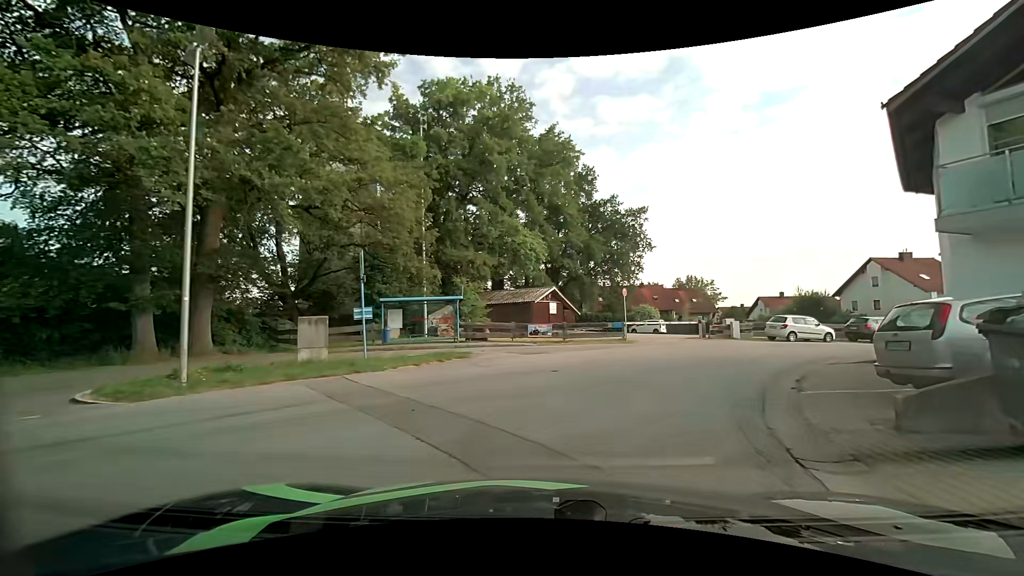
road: unclassified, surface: asphalt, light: Day
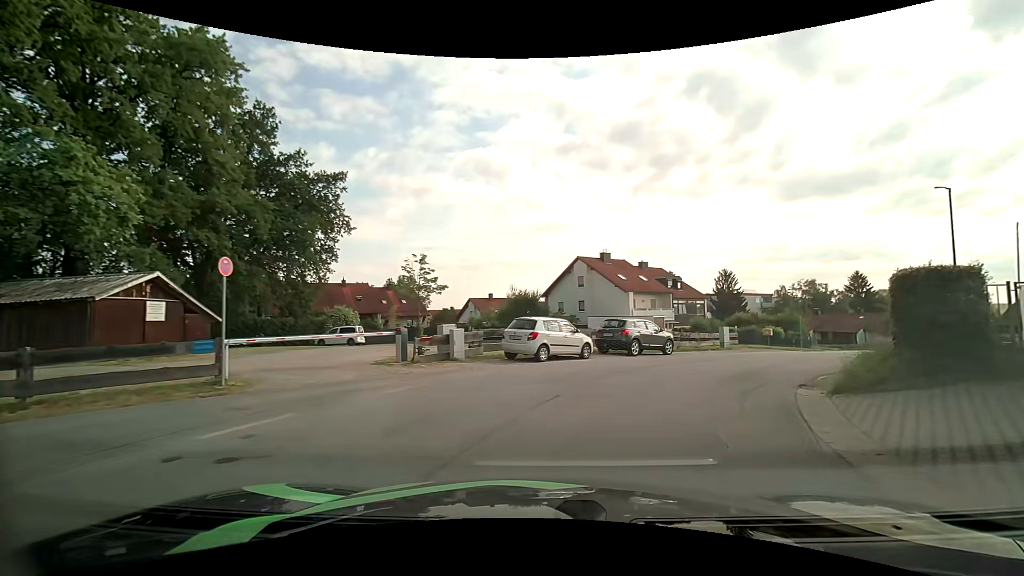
(+4.1, +15.1) m; +32°
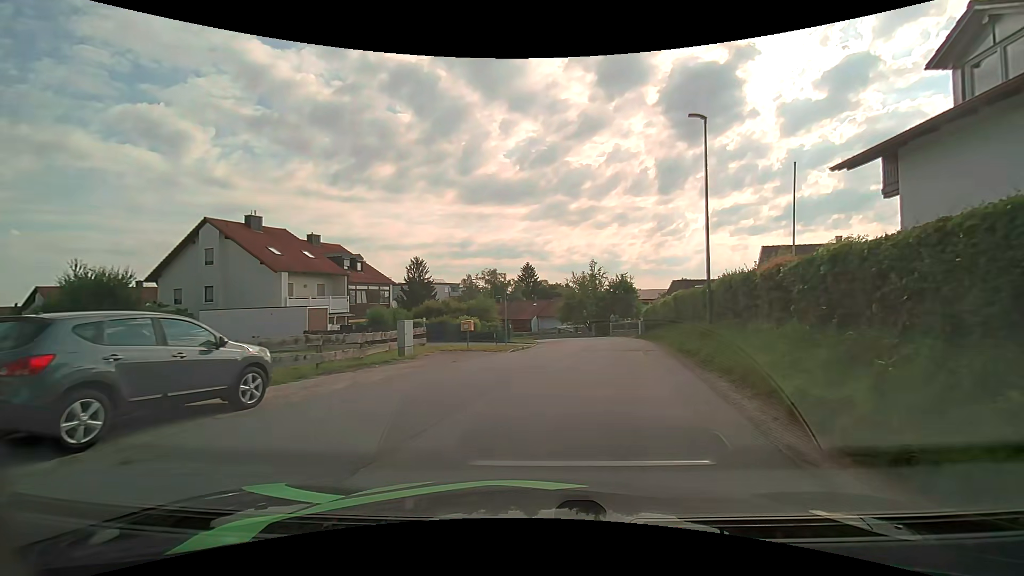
(+4.3, +14.1) m; +34°
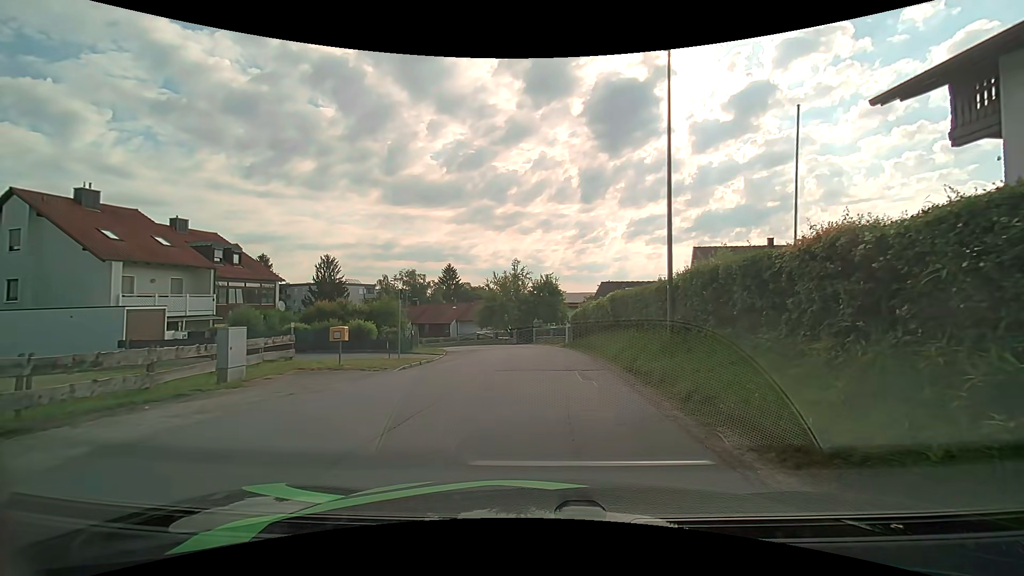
(+0.4, +5.6) m; +8°
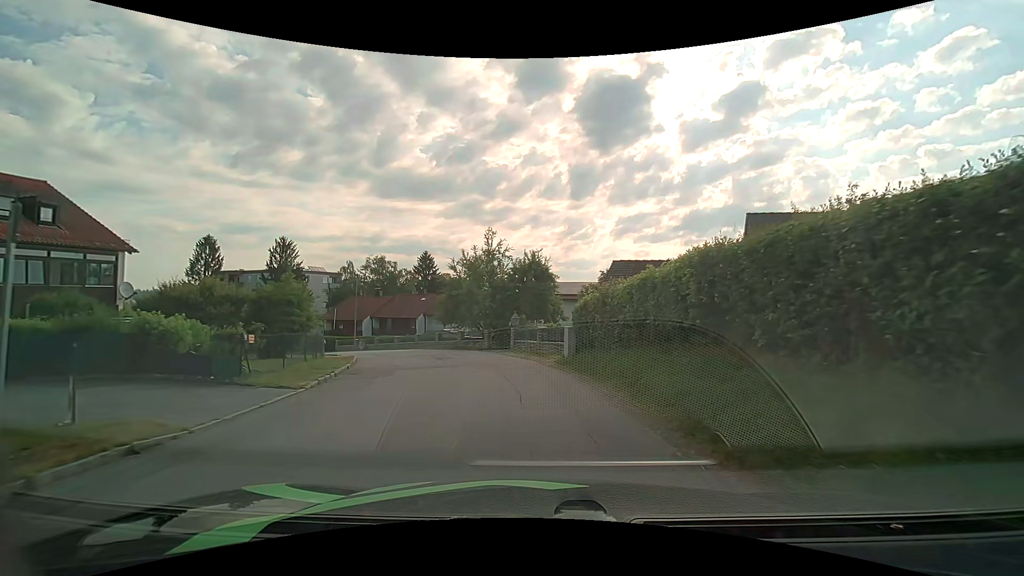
(+0.4, +13.7) m; +2°
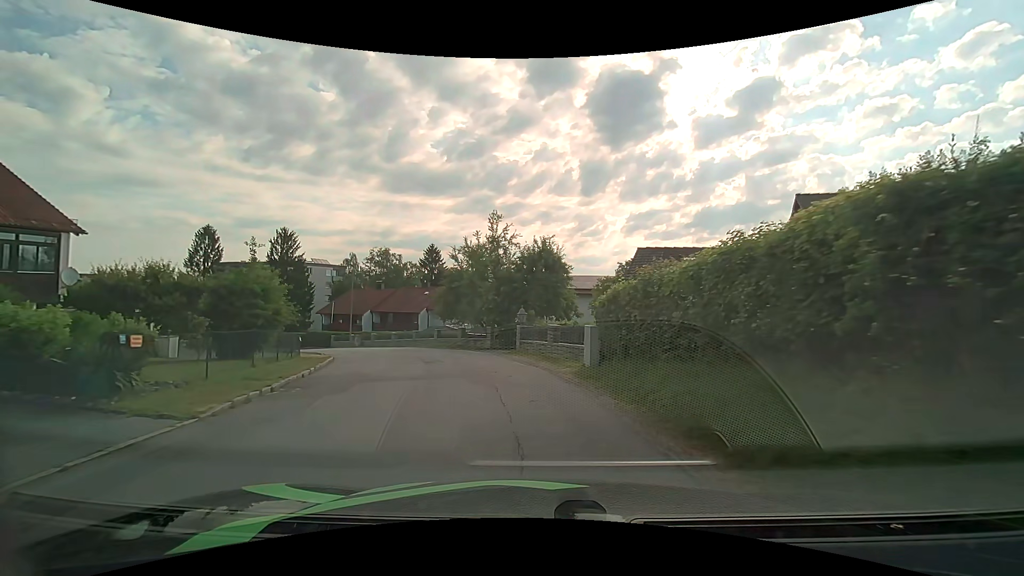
(-0.1, +4.0) m; -2°
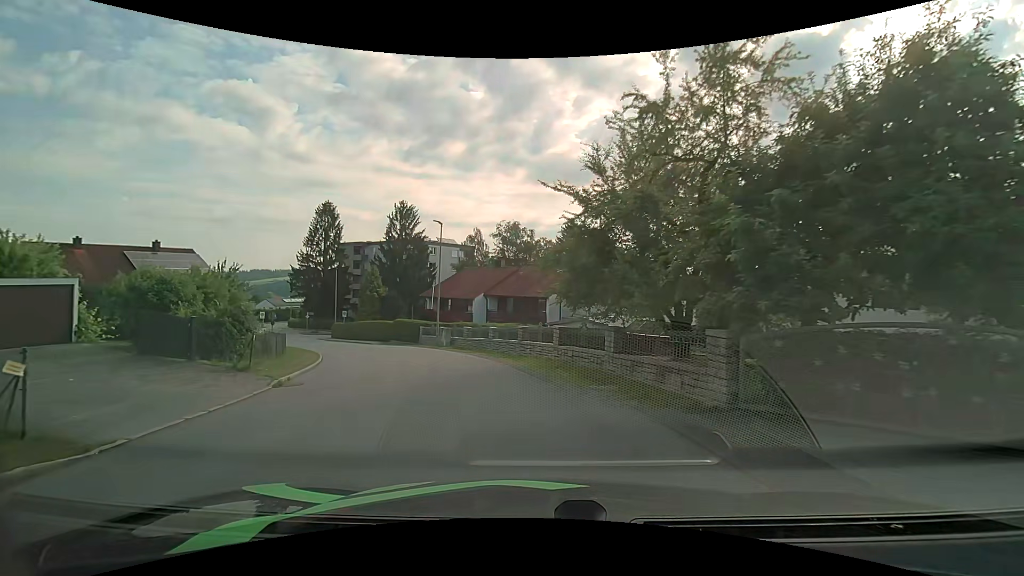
(-2.4, +18.9) m; -16°
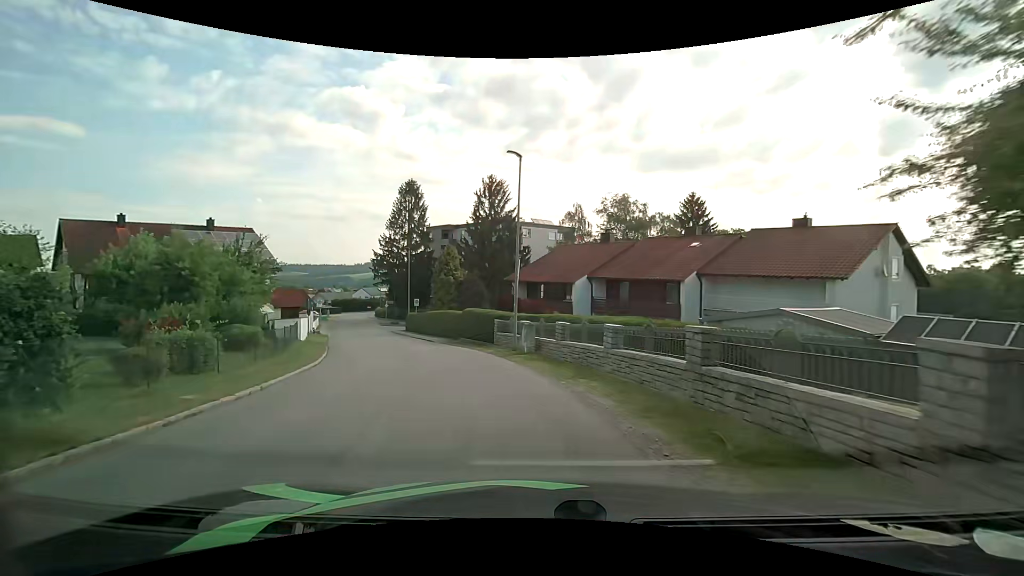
(-1.2, +12.4) m; -11°
(-1, +10) (-3, +20) (-7, +29) (-11, +38) (-15, +47) (-18, +57) (-22, +66) (-26, +75) (-30, +84) (-33, +94) m
